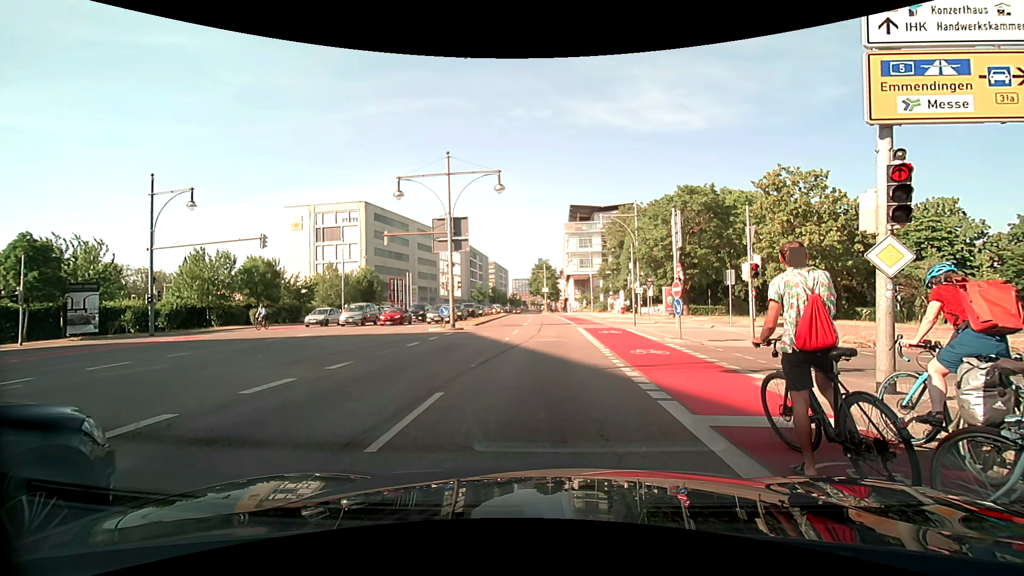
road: primary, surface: asphalt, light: Day
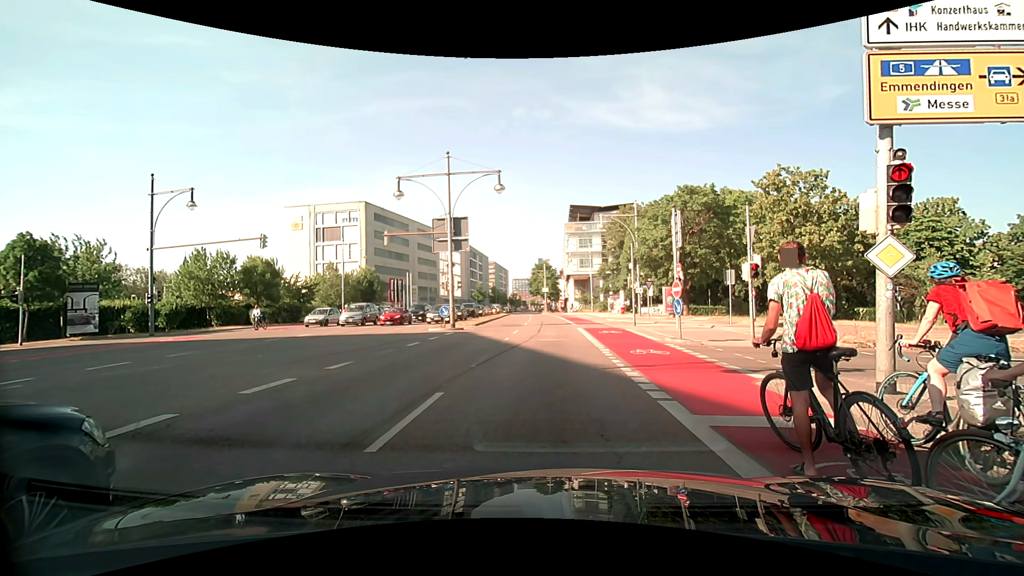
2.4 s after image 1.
(0.0, 0.0) m; 0°
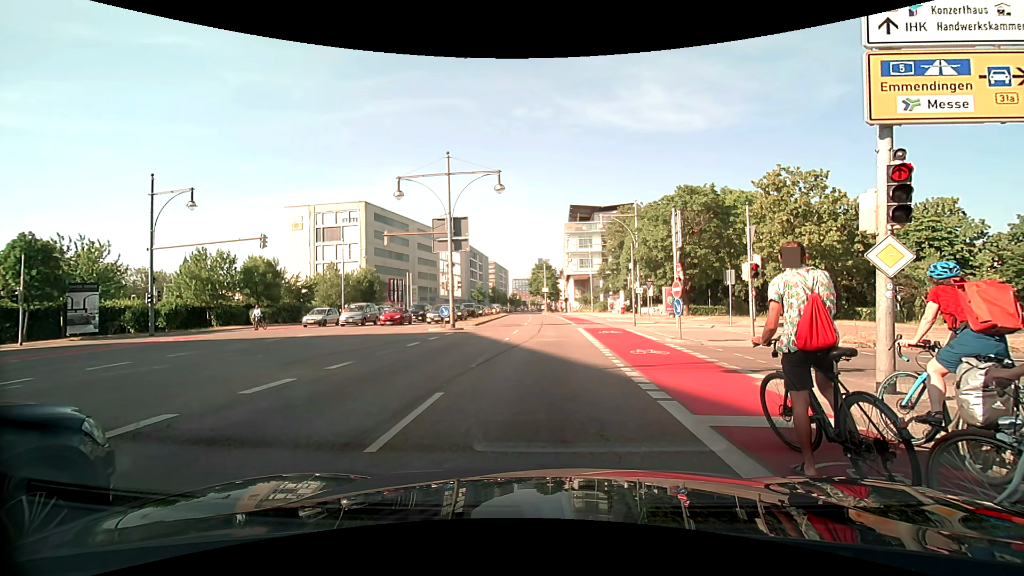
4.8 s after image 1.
(0.0, 0.0) m; 0°
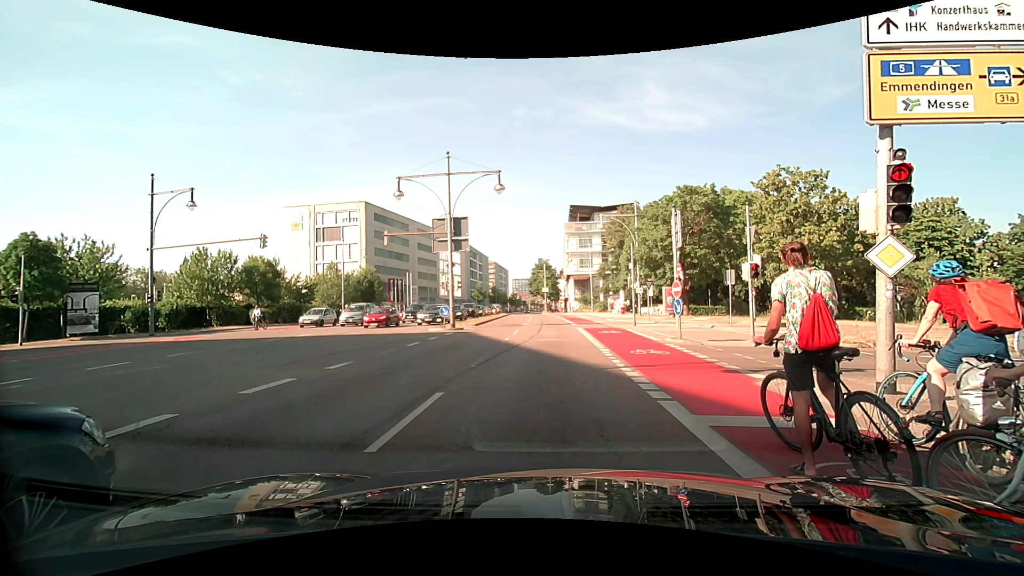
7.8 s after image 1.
(0.0, 0.0) m; 0°
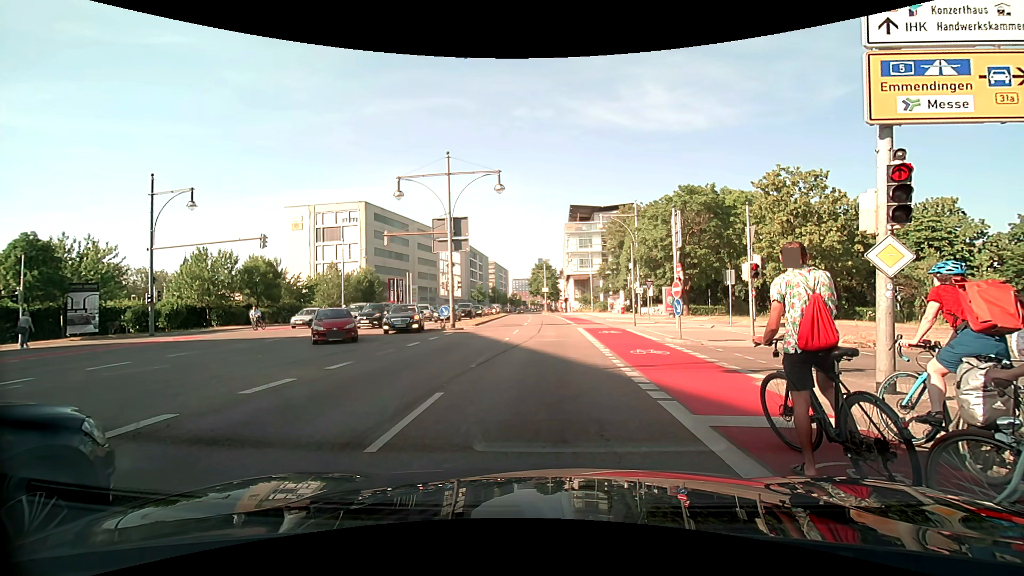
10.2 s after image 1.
(0.0, 0.0) m; 0°
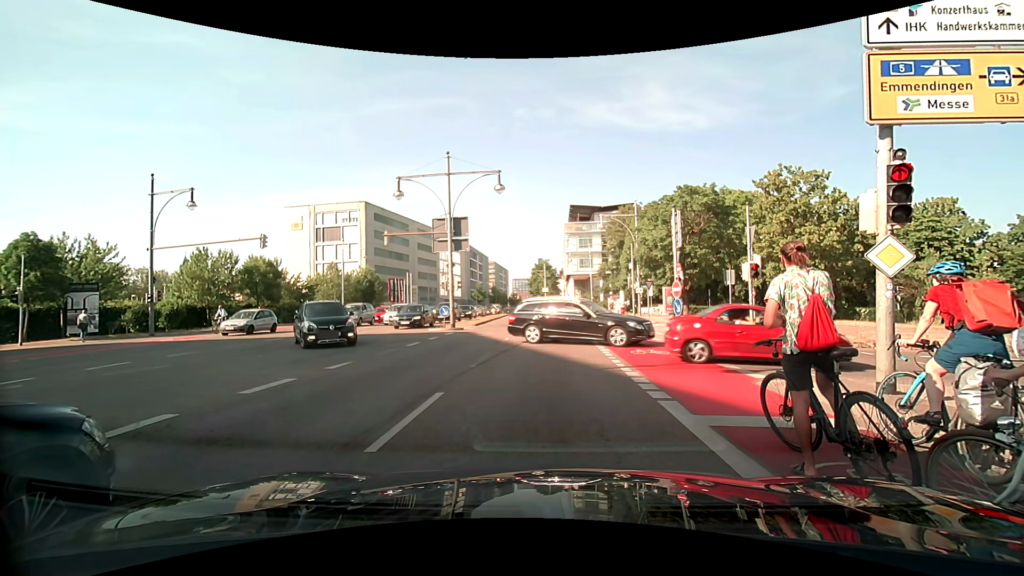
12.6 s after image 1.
(0.0, 0.0) m; 0°
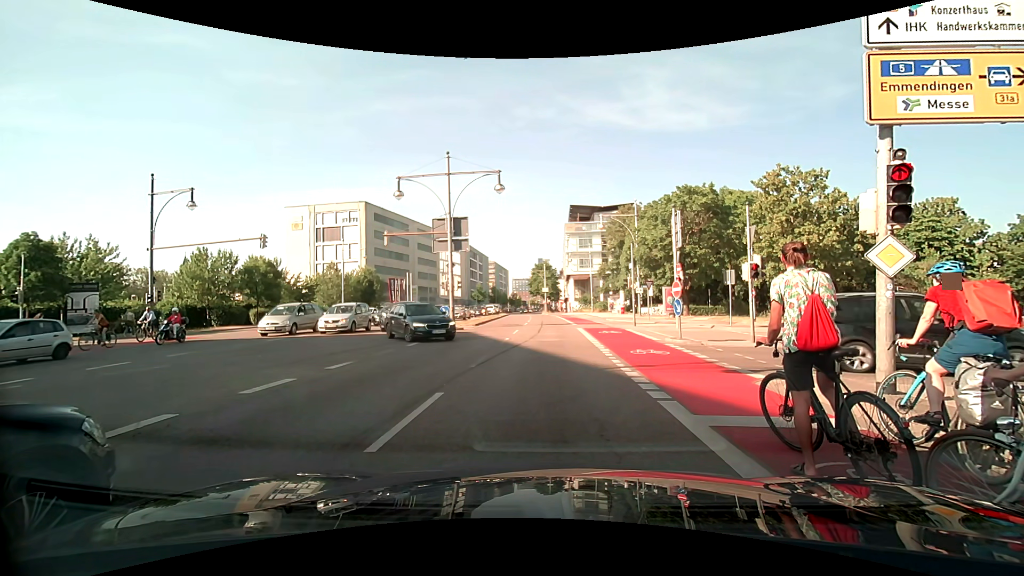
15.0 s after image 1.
(0.0, 0.0) m; 0°
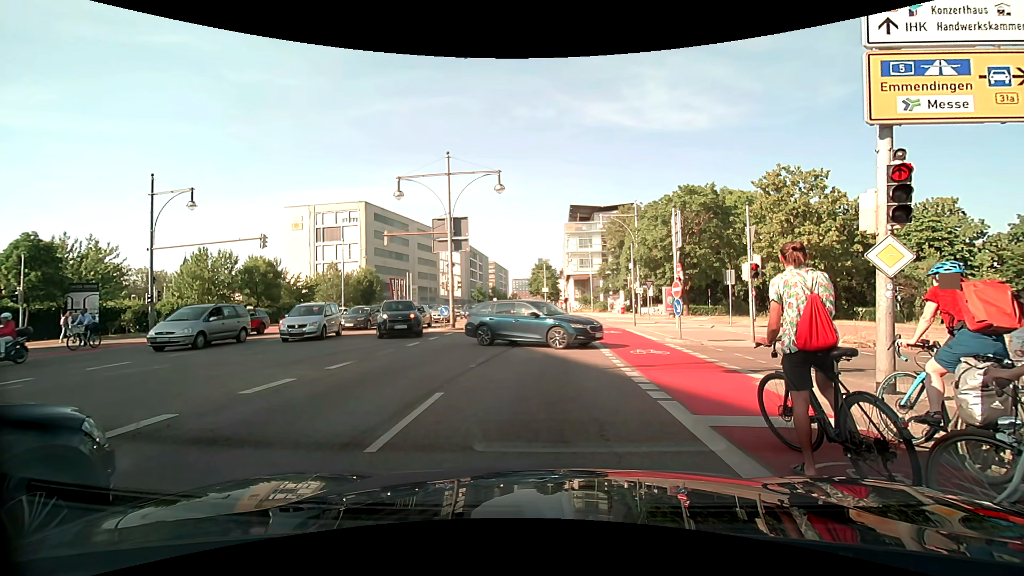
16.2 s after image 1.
(0.0, 0.0) m; 0°
